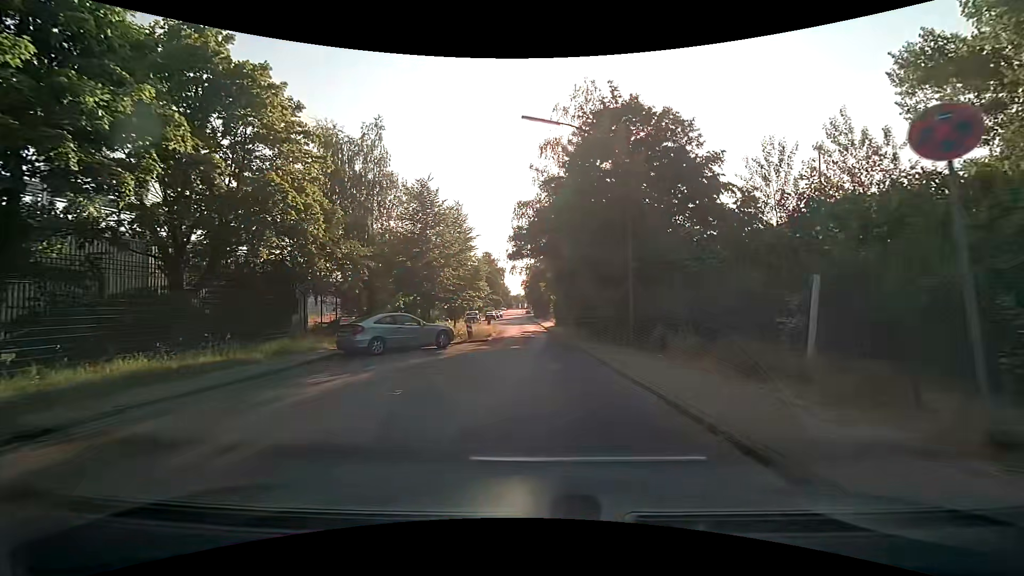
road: residential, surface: asphalt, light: Day
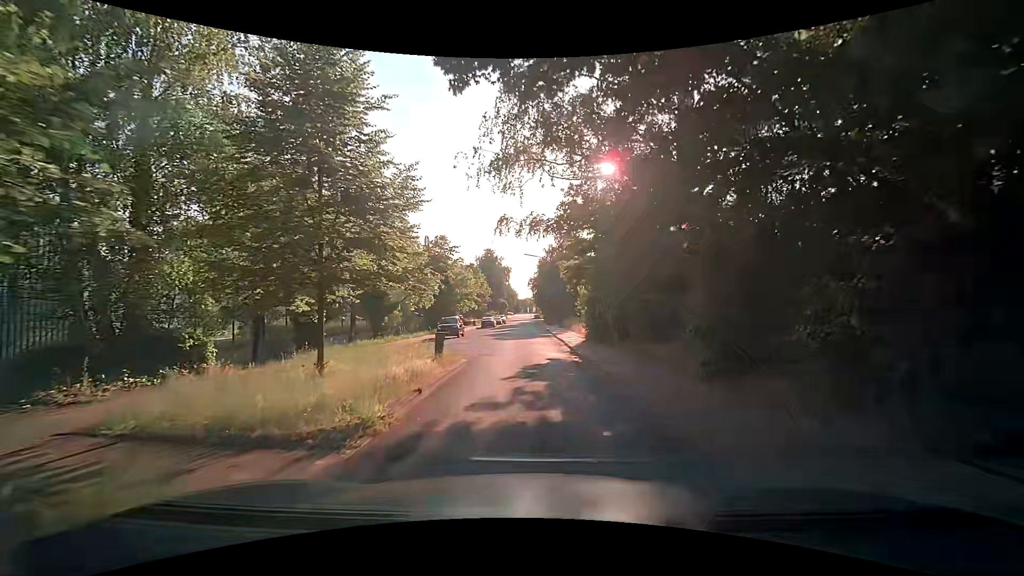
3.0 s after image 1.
(0.0, +20.8) m; +1°
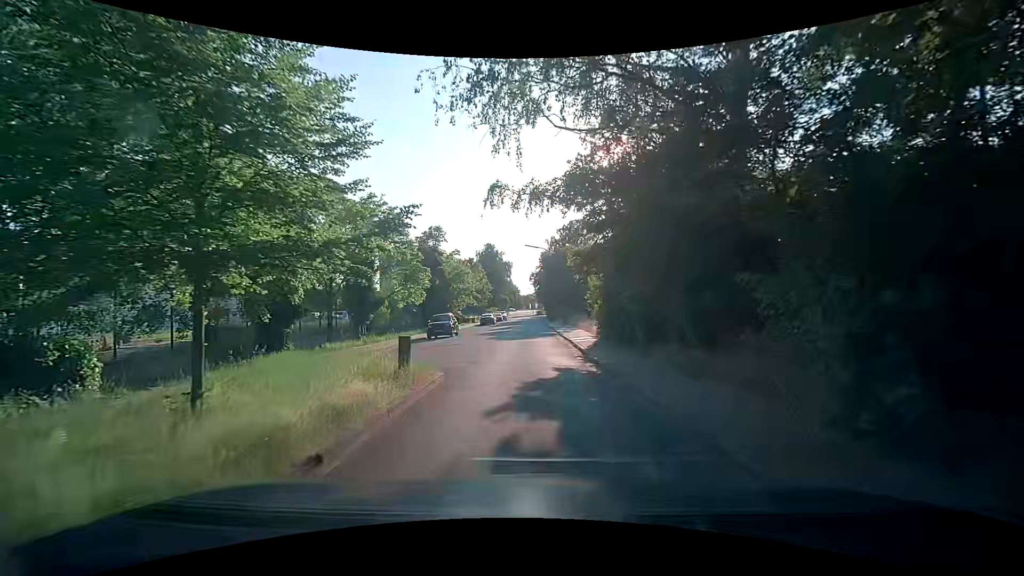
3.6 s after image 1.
(0.0, +4.0) m; -1°
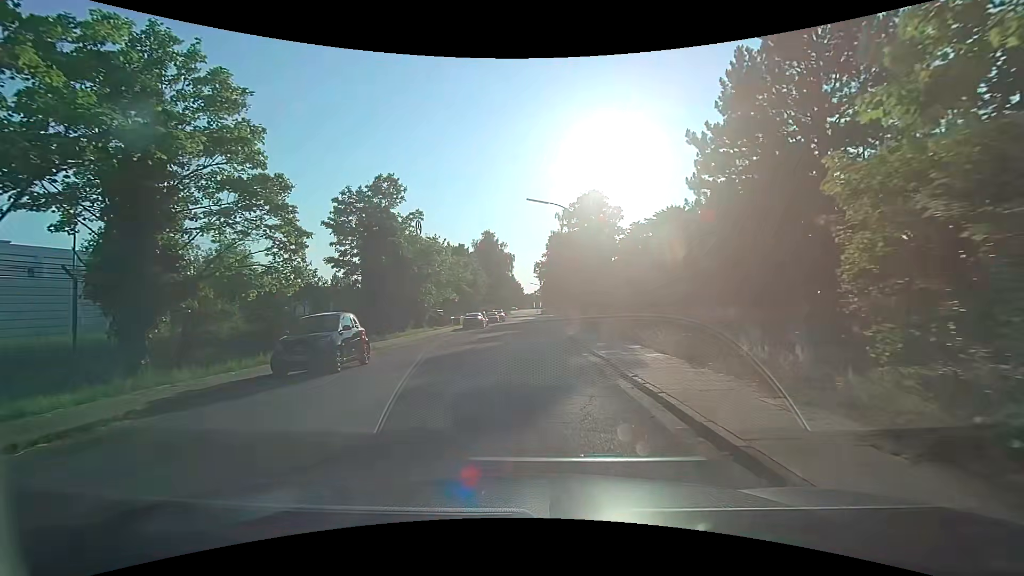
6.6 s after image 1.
(-0.2, +19.6) m; 0°
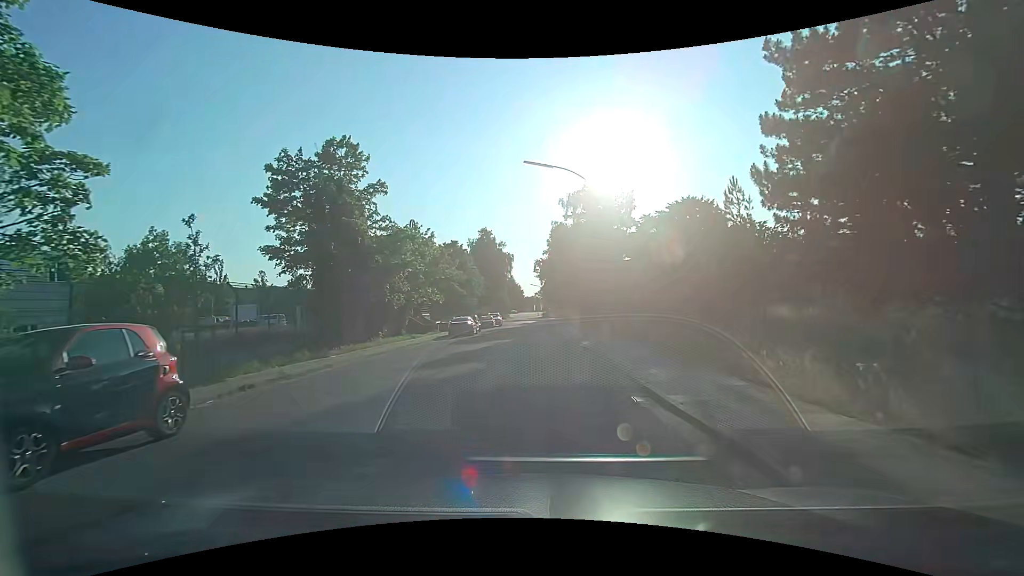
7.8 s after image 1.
(0.0, +7.9) m; +1°
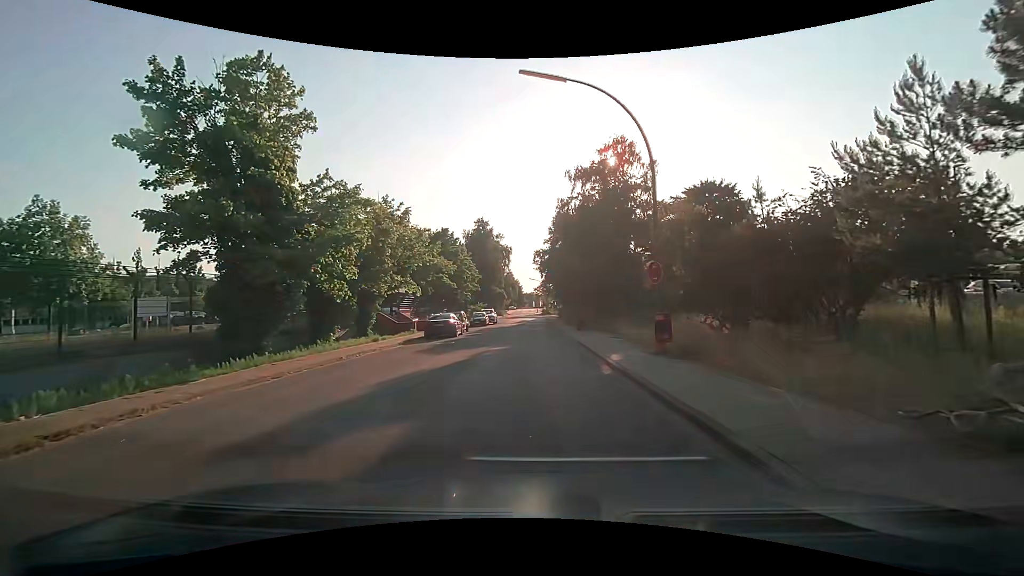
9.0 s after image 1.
(-0.2, +7.9) m; -1°
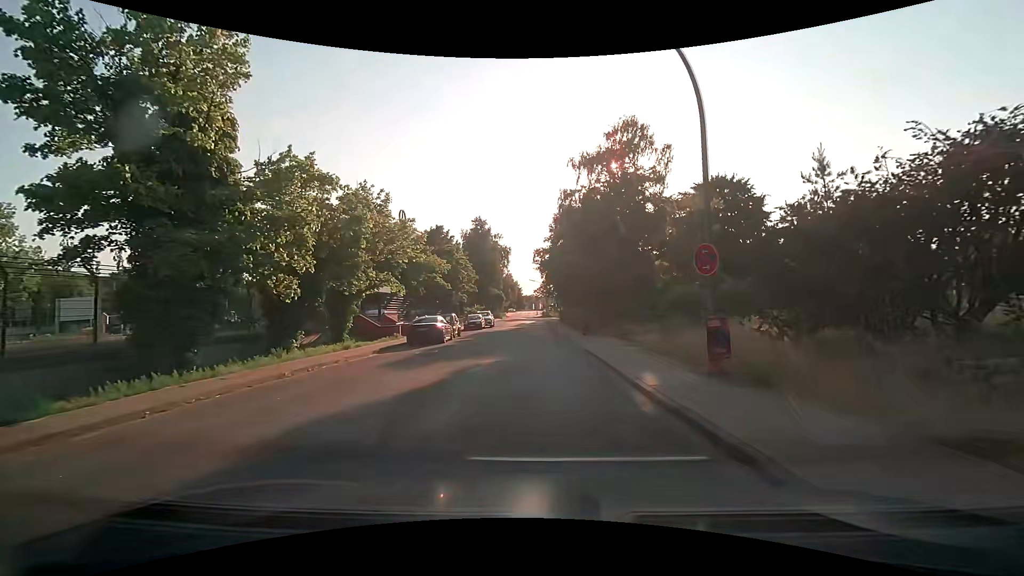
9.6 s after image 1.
(0.0, +4.0) m; -1°
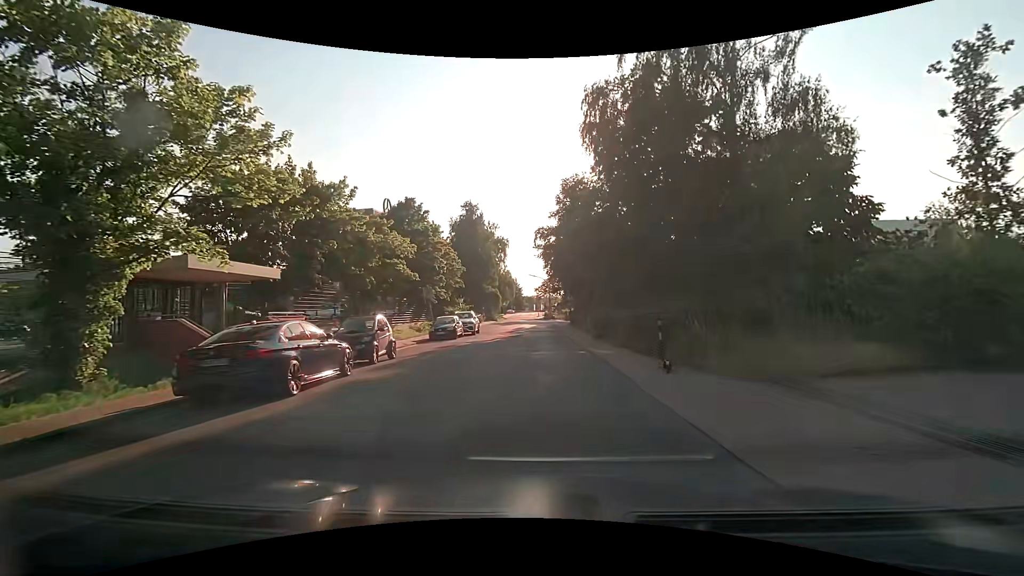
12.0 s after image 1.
(0.0, +16.3) m; 0°
(0, +10) (0, +20) (0, +30) (0, +40) (-1, +50) (0, +60) (+7, +67) (+17, +69) (+27, +67) (+36, +65) m
